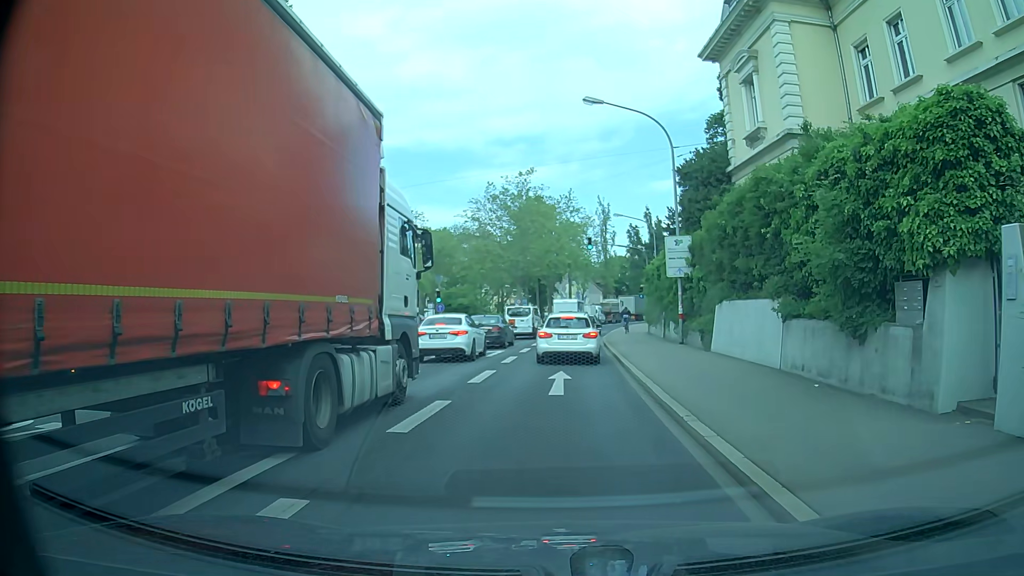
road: primary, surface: asphalt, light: Day
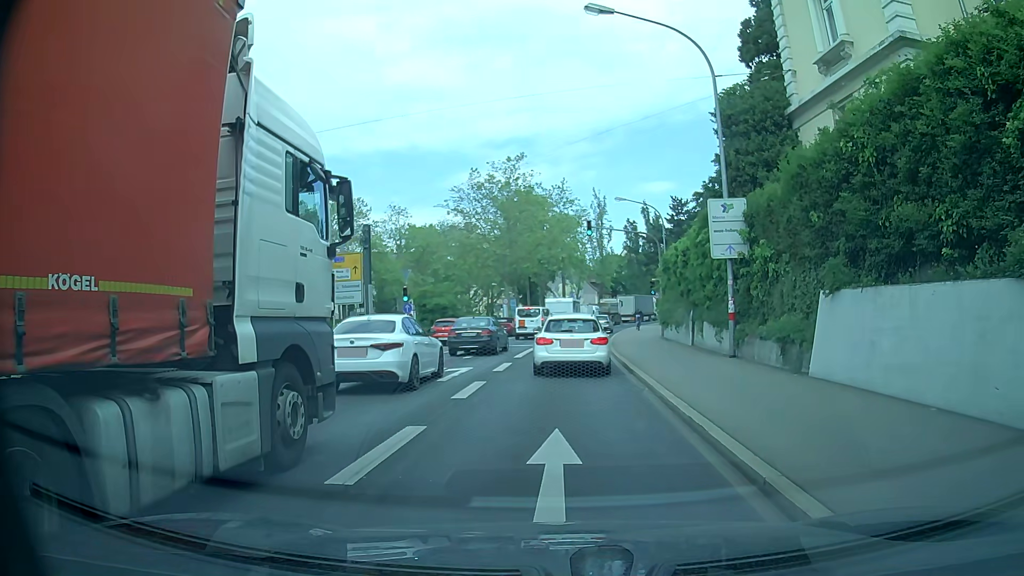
(+0.2, +8.2) m; +2°
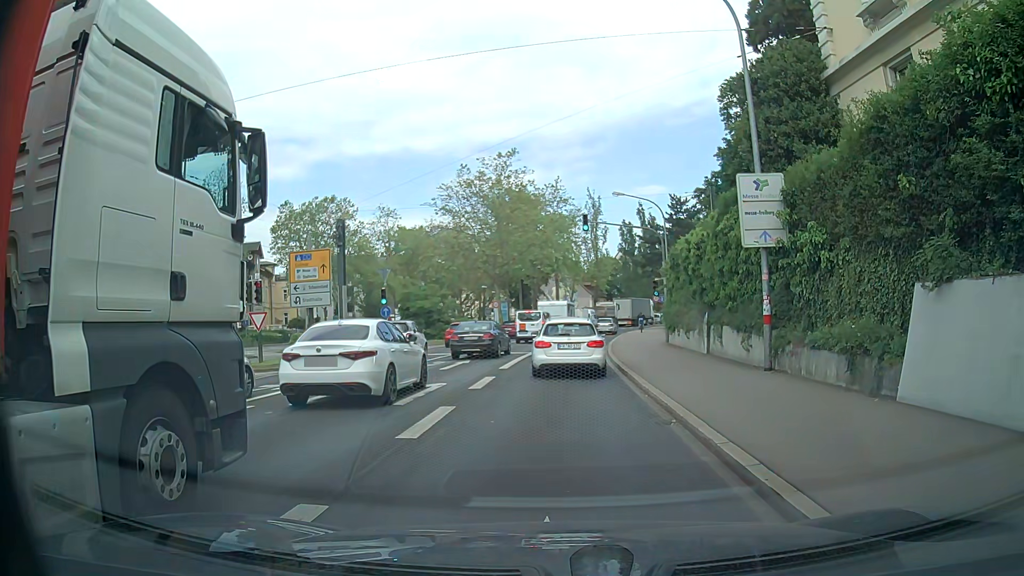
(0.0, +3.6) m; -1°
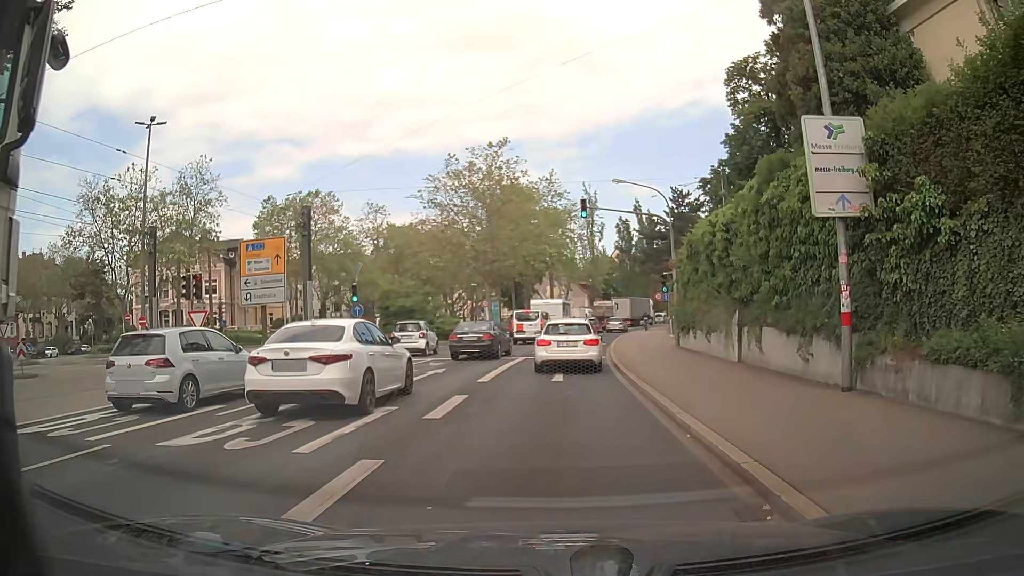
(+0.1, +4.3) m; 0°
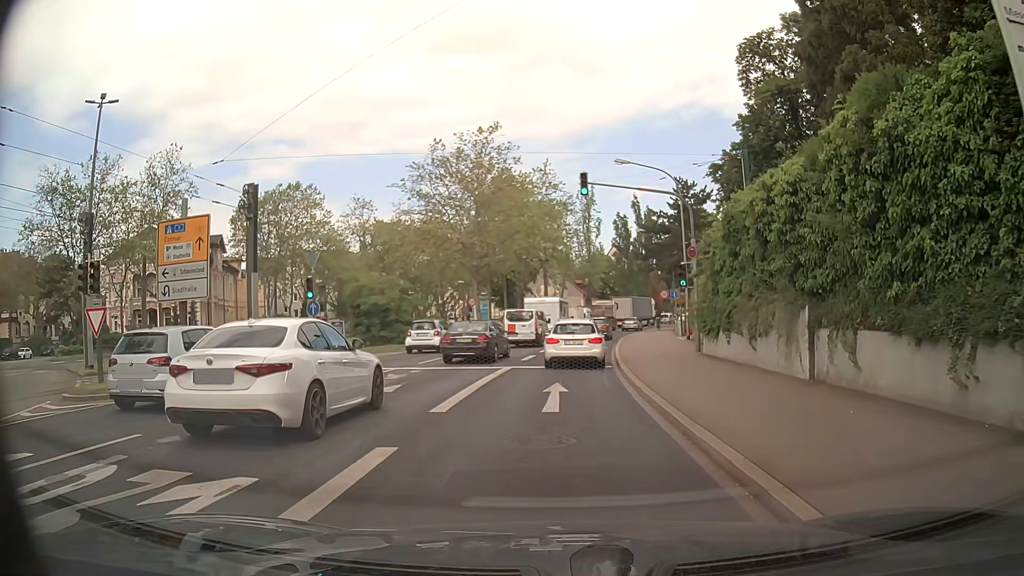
(+0.1, +5.3) m; +3°
(0, +10) (0, +20) (+1, +30) (+2, +40) (+3, +50) (+4, +60) (+6, +70) (+9, +79) (+12, +89) (+15, +98) m
